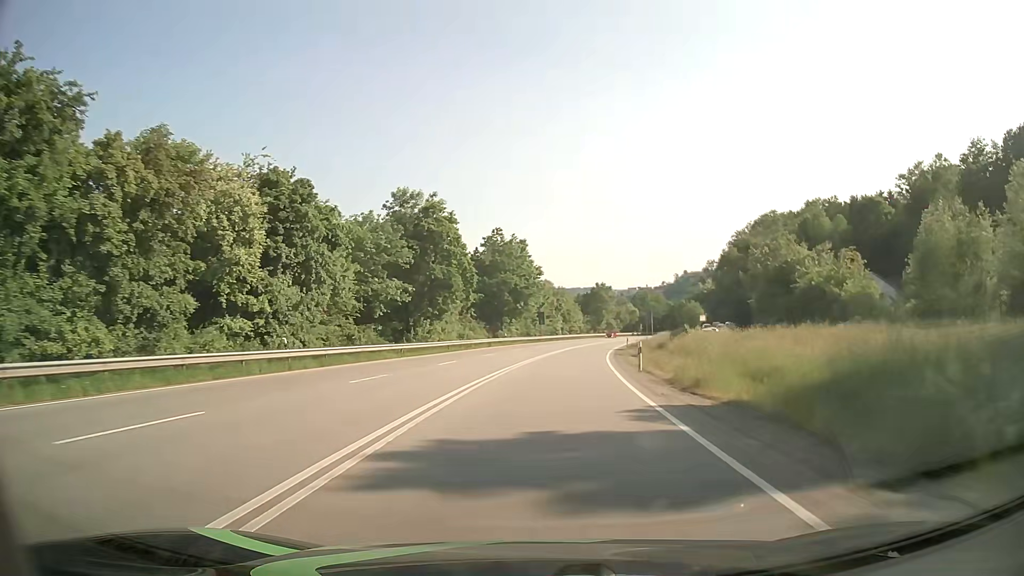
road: primary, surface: asphalt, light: Day
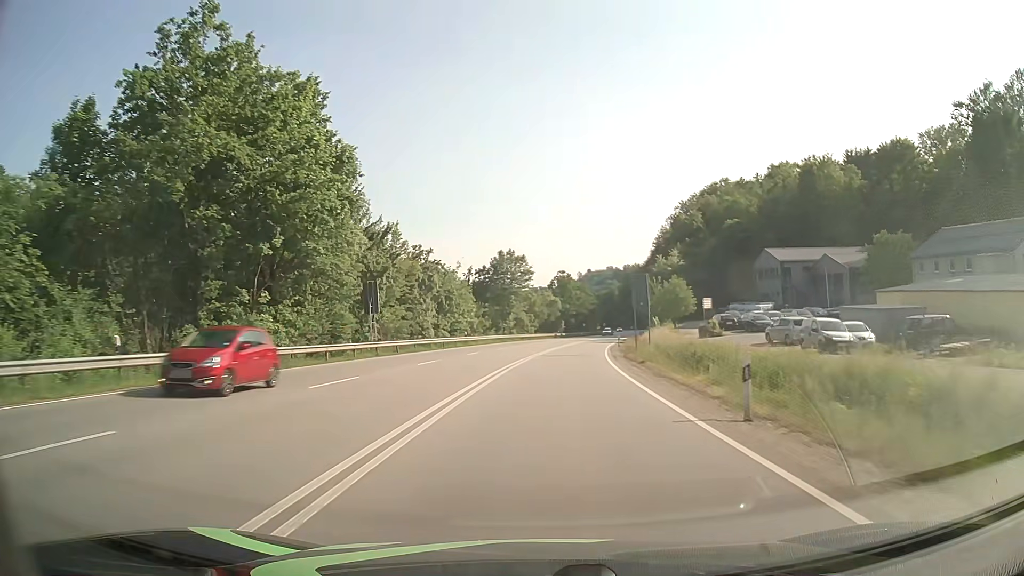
(+4.8, +61.6) m; +9°
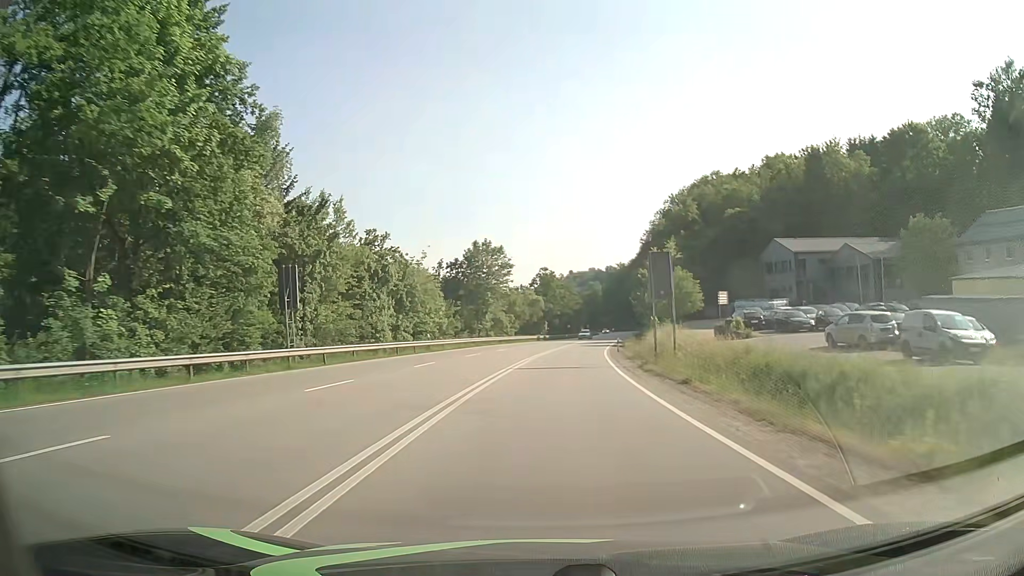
(+0.1, +11.8) m; +1°
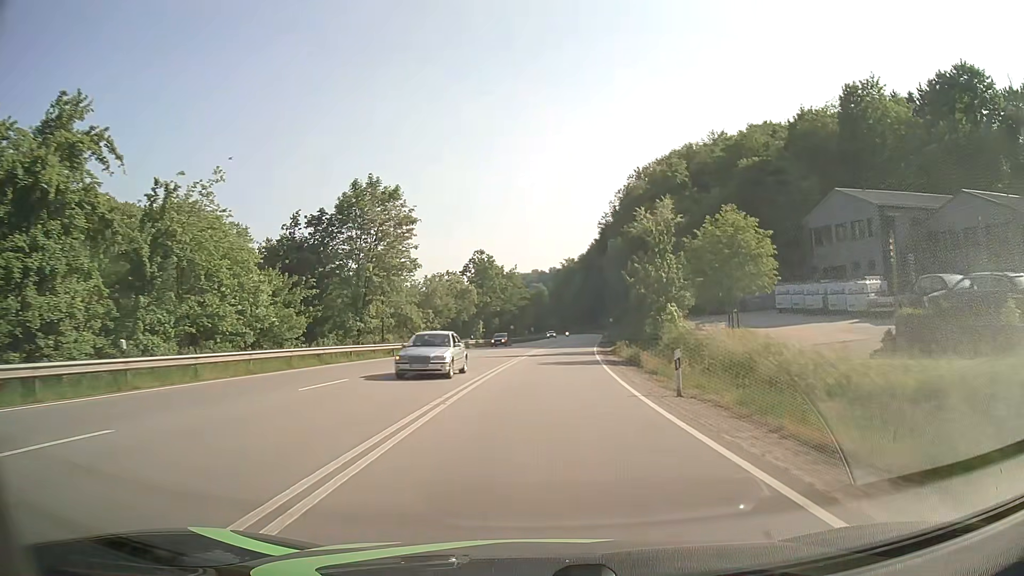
(+1.6, +34.2) m; +5°
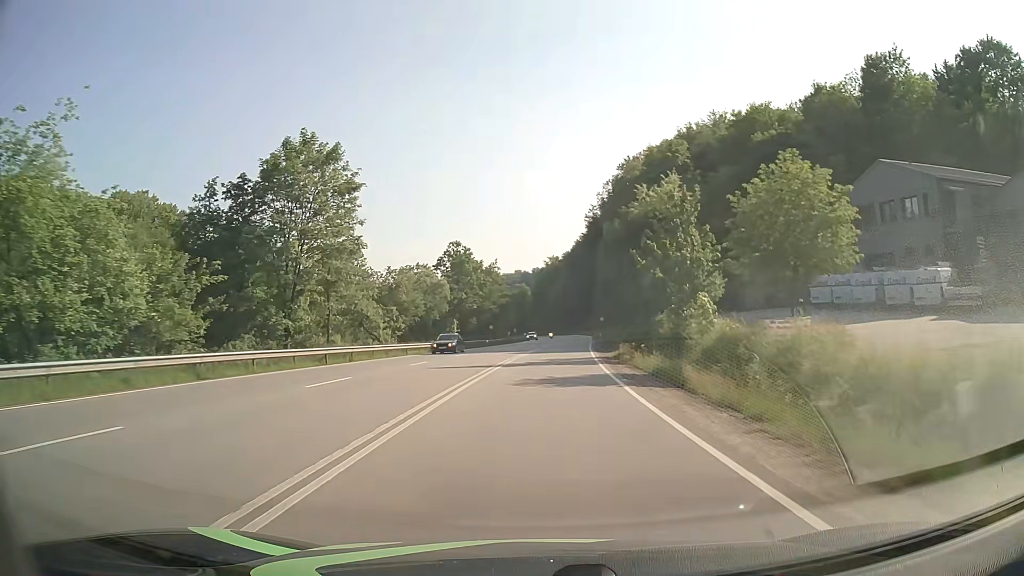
(+0.1, +11.1) m; +1°
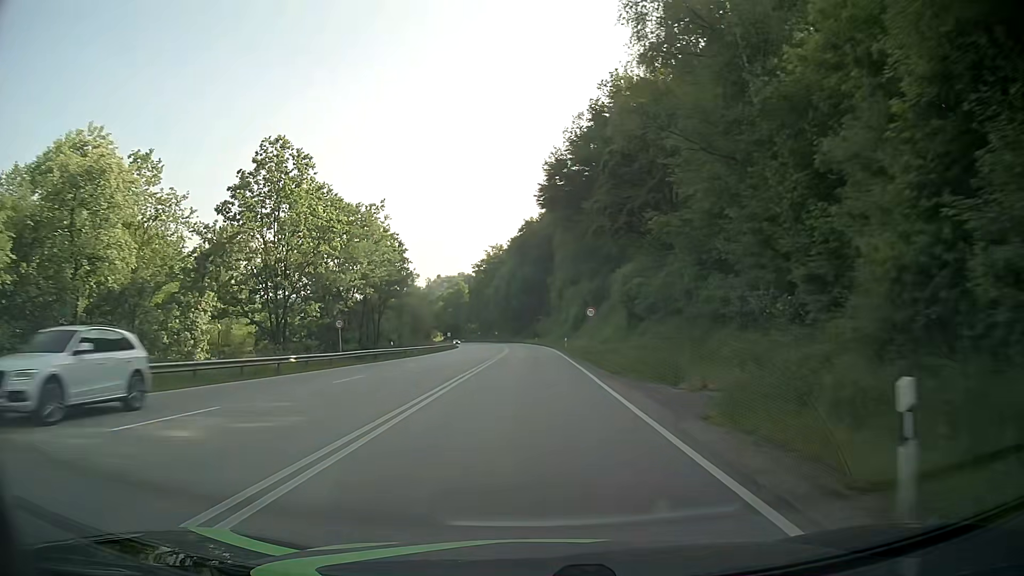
(+2.6, +54.6) m; +5°
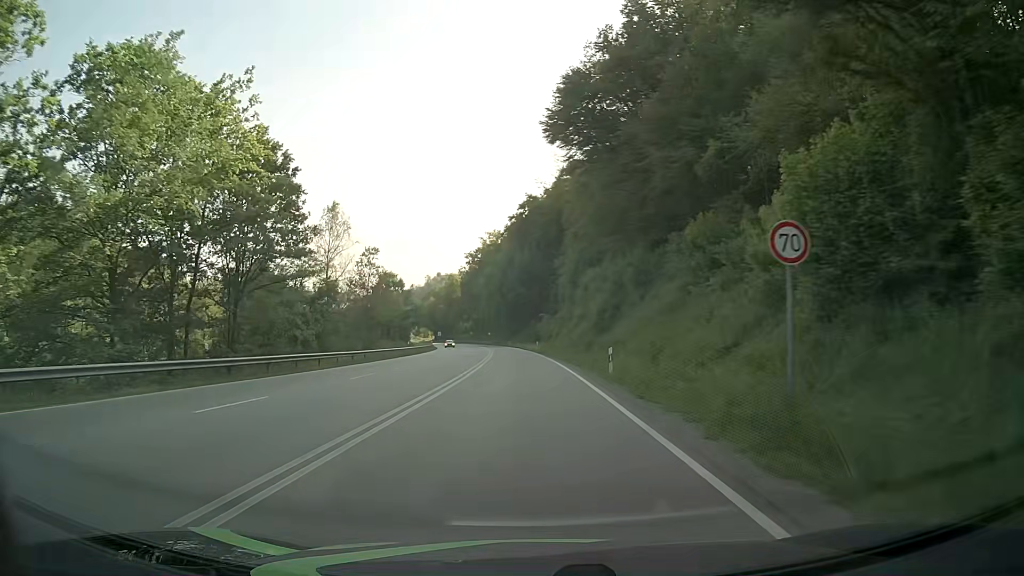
(+0.1, +32.5) m; 0°
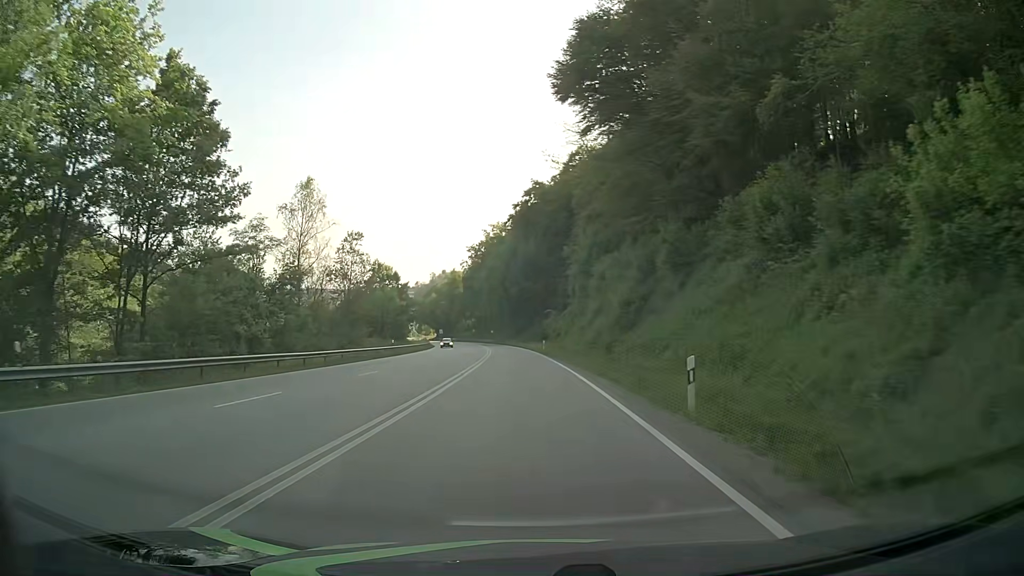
(0.0, +10.8) m; 0°
(0, +10) (0, +20) (-1, +30) (-1, +40) (-1, +50) (-2, +60) (-3, +70) (-4, +80) (-5, +90) (-6, +100) m
